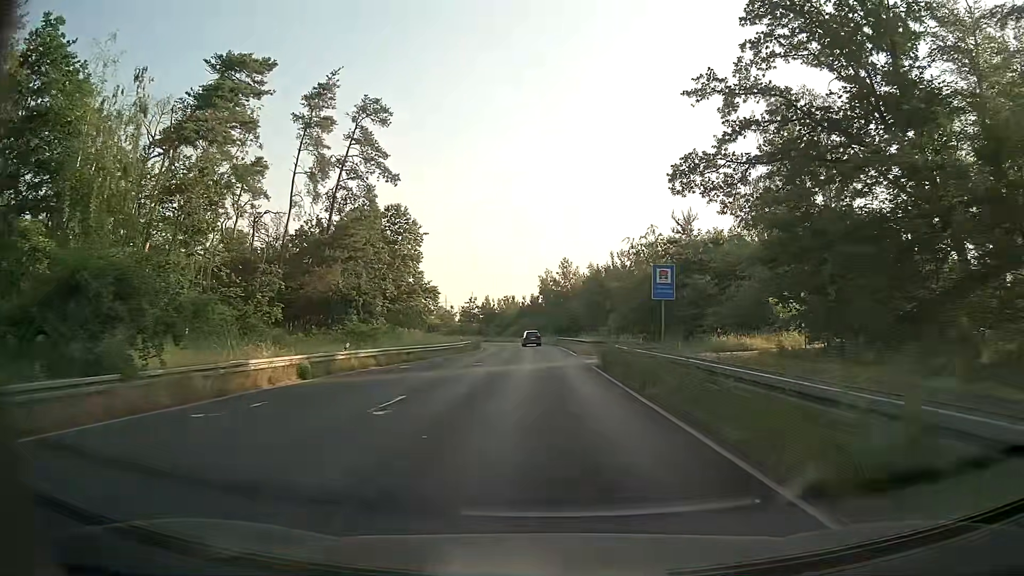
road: tertiary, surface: asphalt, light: Day
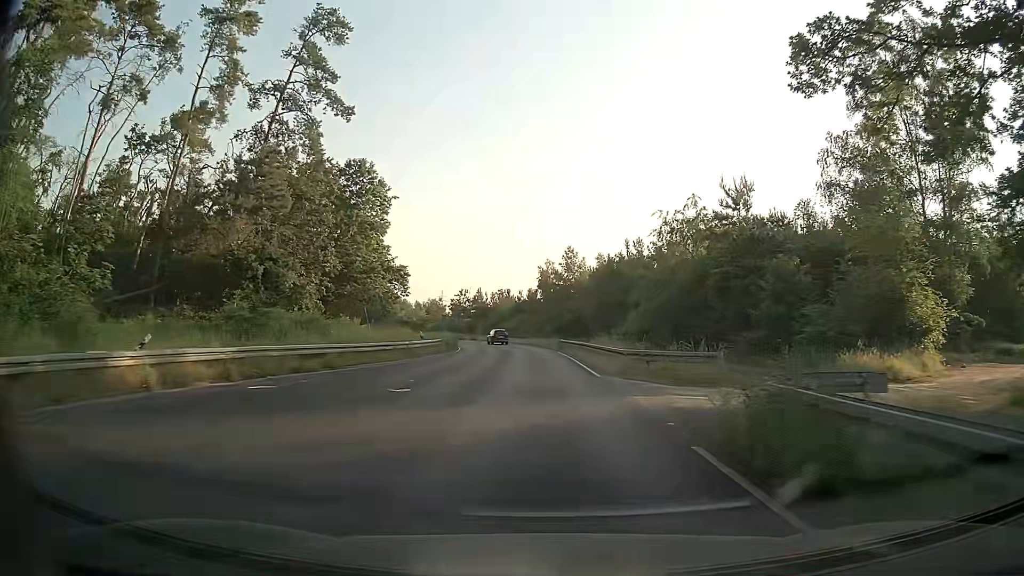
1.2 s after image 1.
(-0.1, +17.1) m; 0°
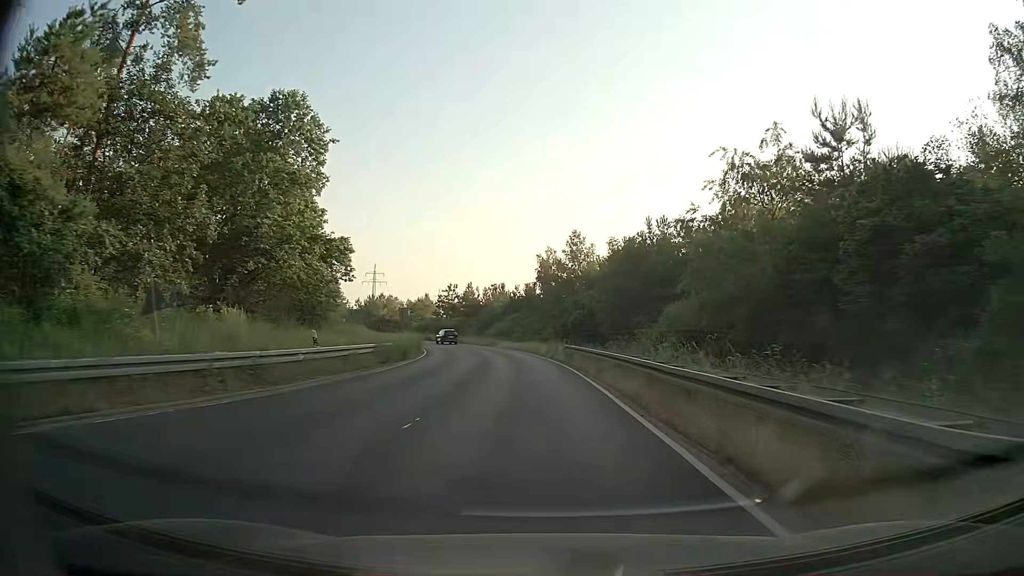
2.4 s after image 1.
(0.0, +17.9) m; 0°
